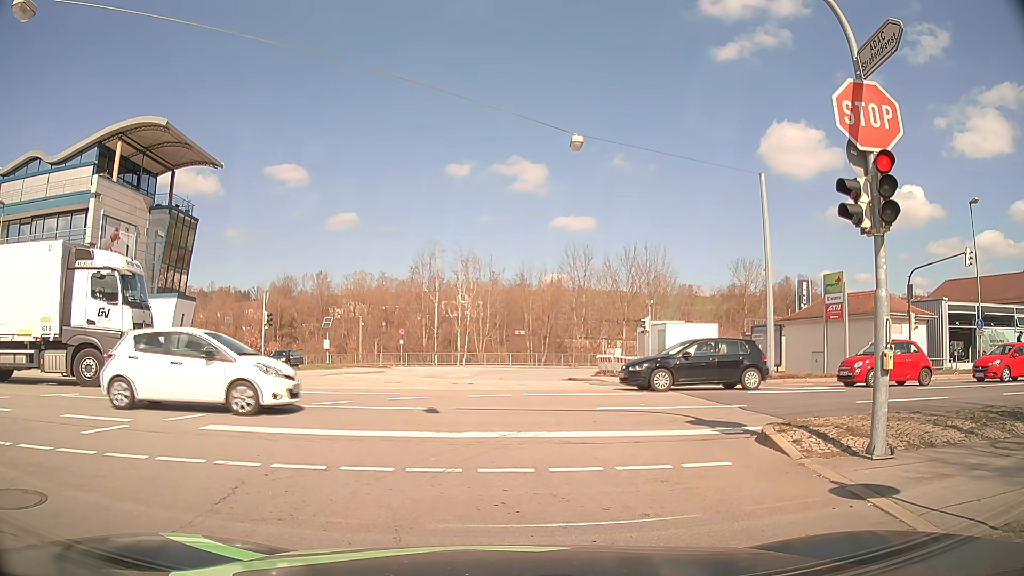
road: tertiary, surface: asphalt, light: Day
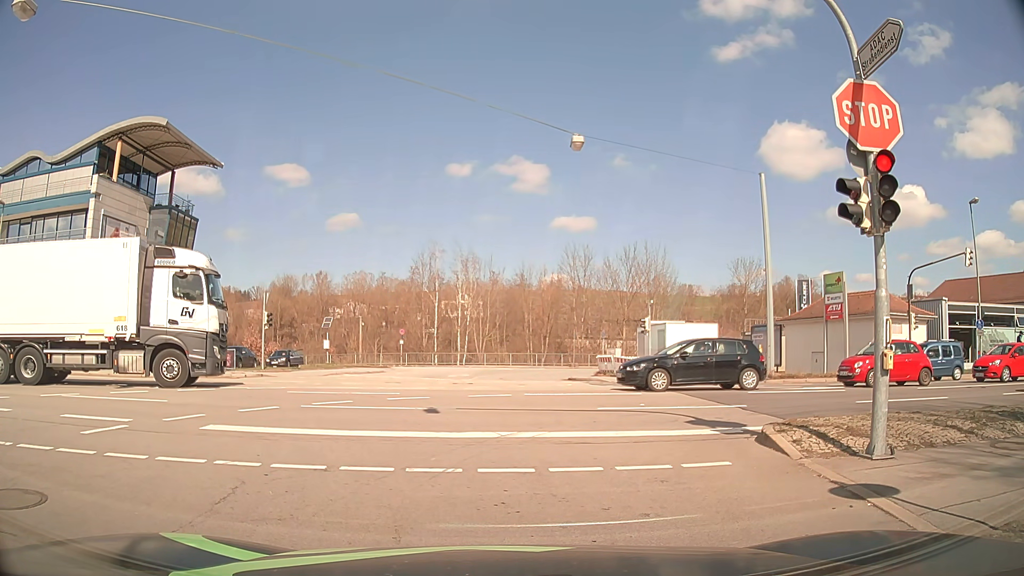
(0.0, 0.0) m; 0°
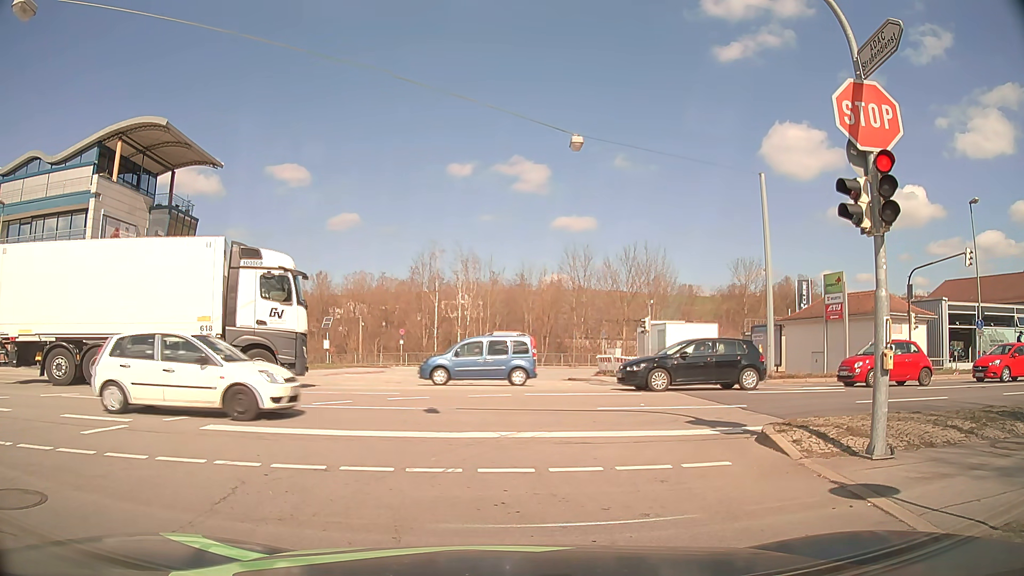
(0.0, 0.0) m; 0°
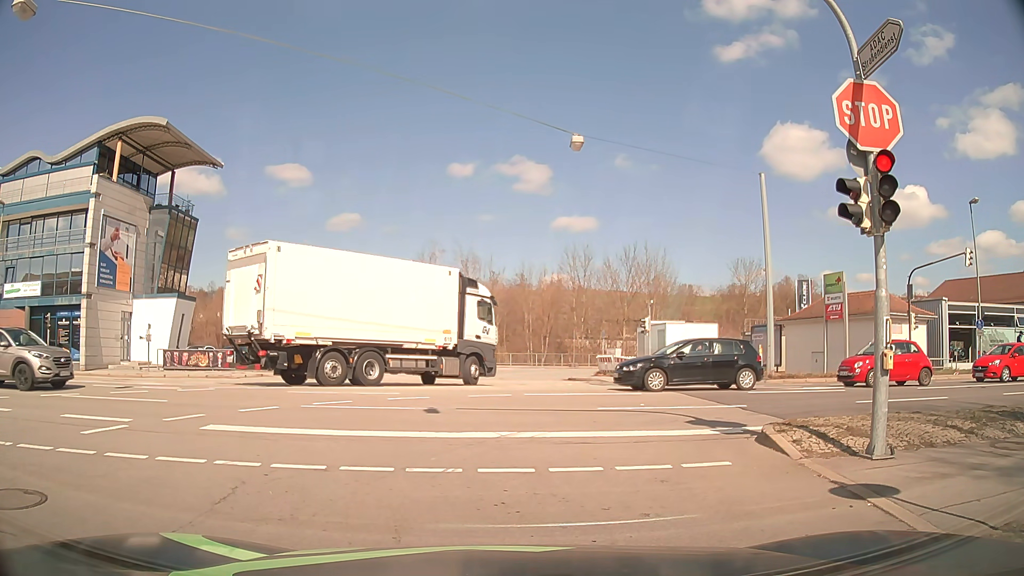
(0.0, 0.0) m; 0°
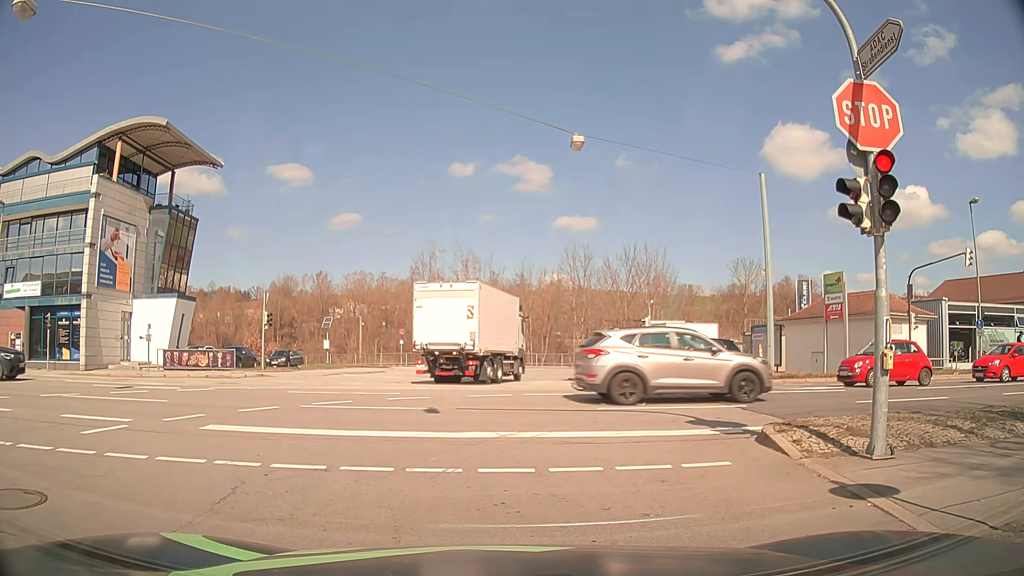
(0.0, 0.0) m; 0°
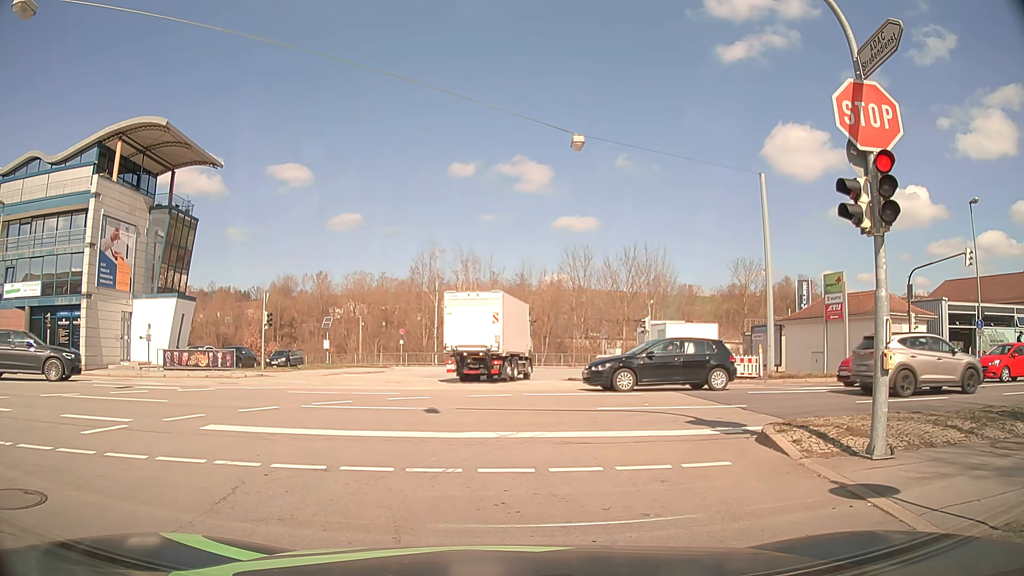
(0.0, 0.0) m; 0°
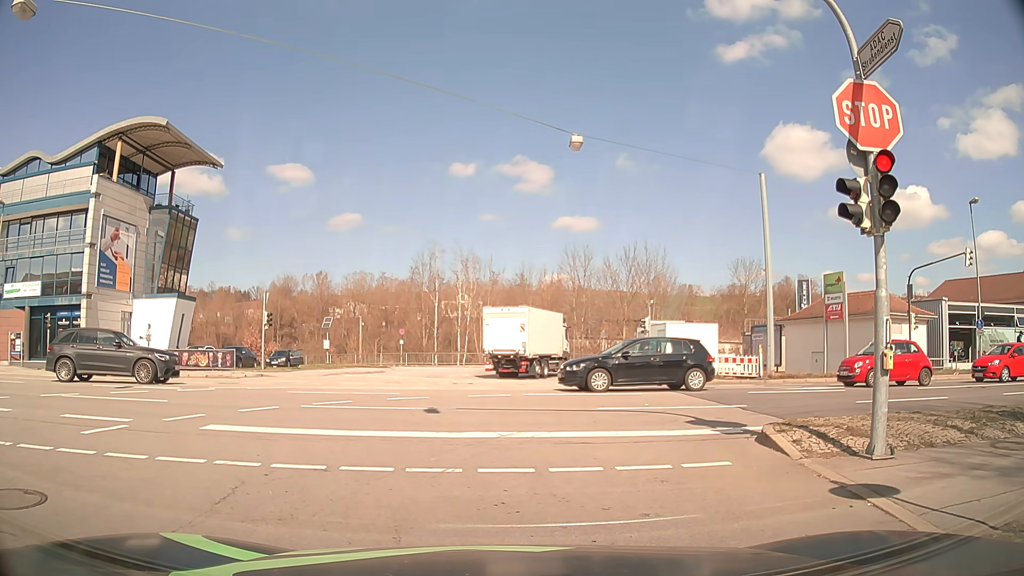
(0.0, 0.0) m; 0°
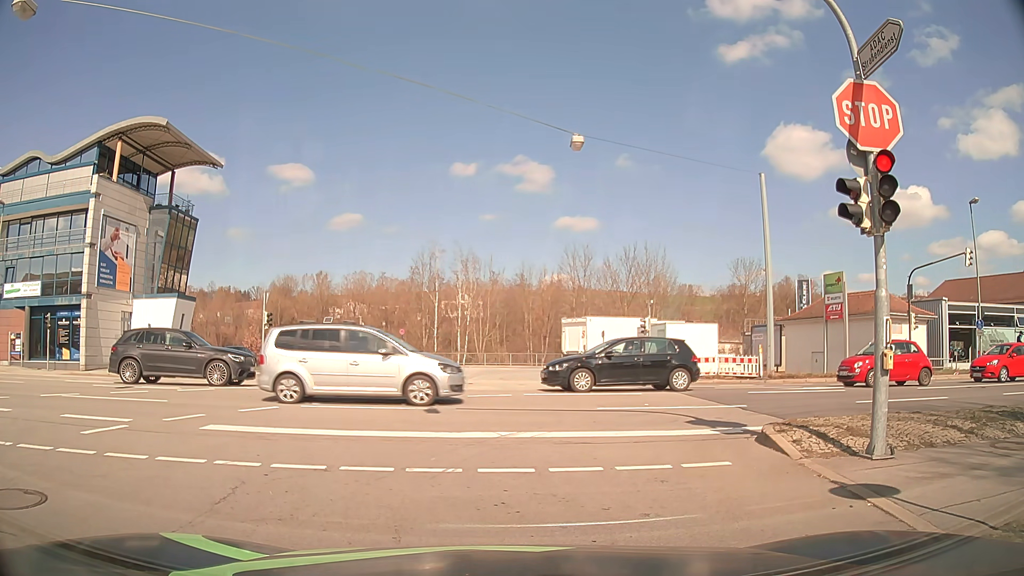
(0.0, 0.0) m; 0°
(-1, +10) (-6, +19) (-14, +24) (-24, +26) (-34, +26) (-44, +26) (-54, +25) (-64, +25) (-74, +25) (-84, +25) m
